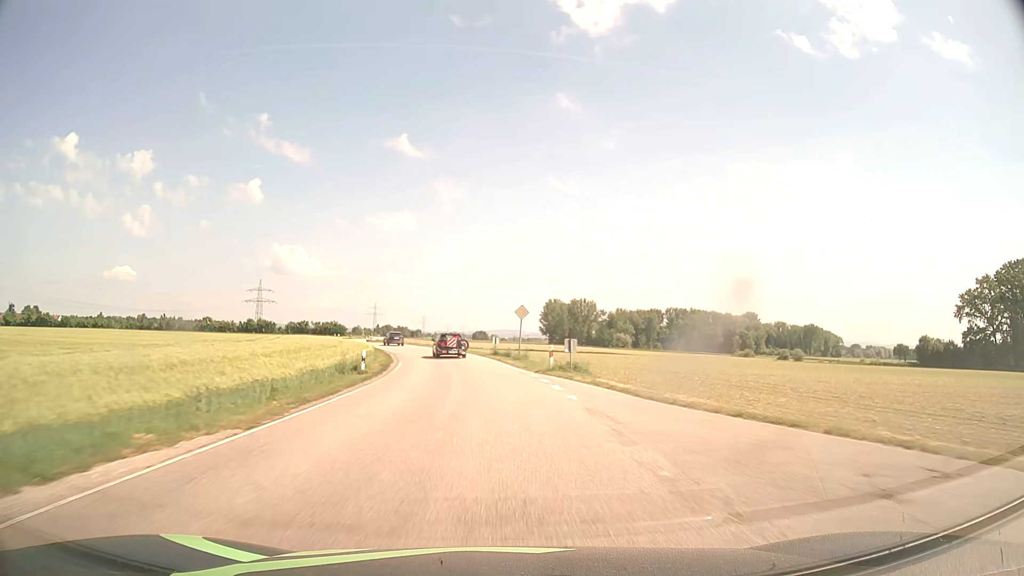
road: secondary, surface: asphalt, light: Day
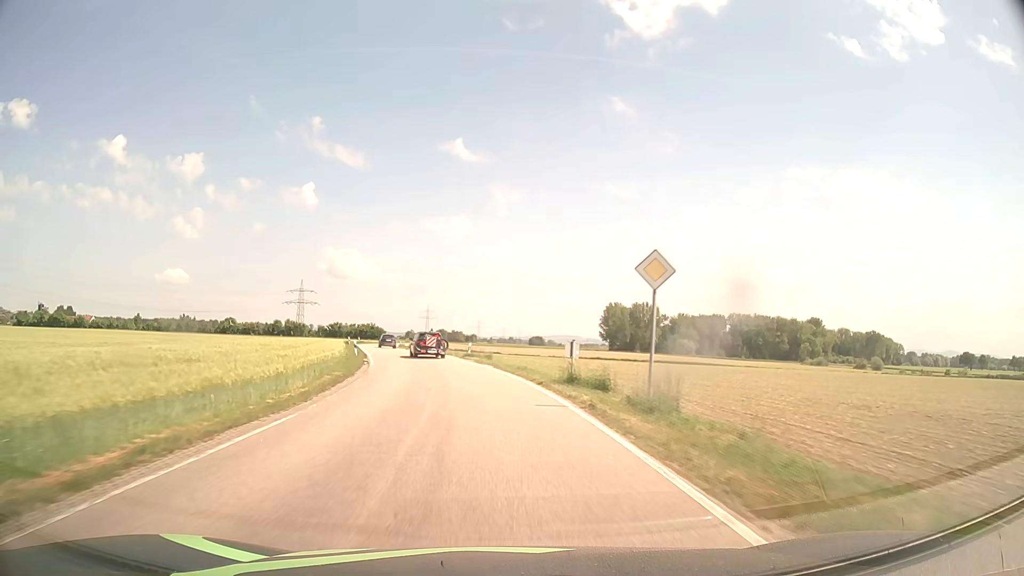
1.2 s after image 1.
(-0.8, +24.6) m; -4°
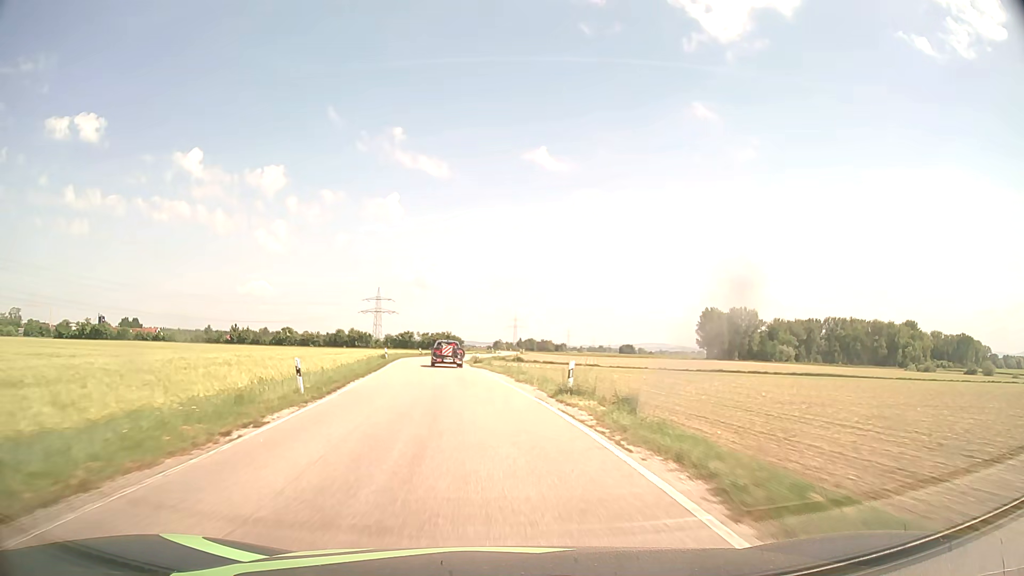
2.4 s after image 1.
(-1.5, +24.1) m; -7°
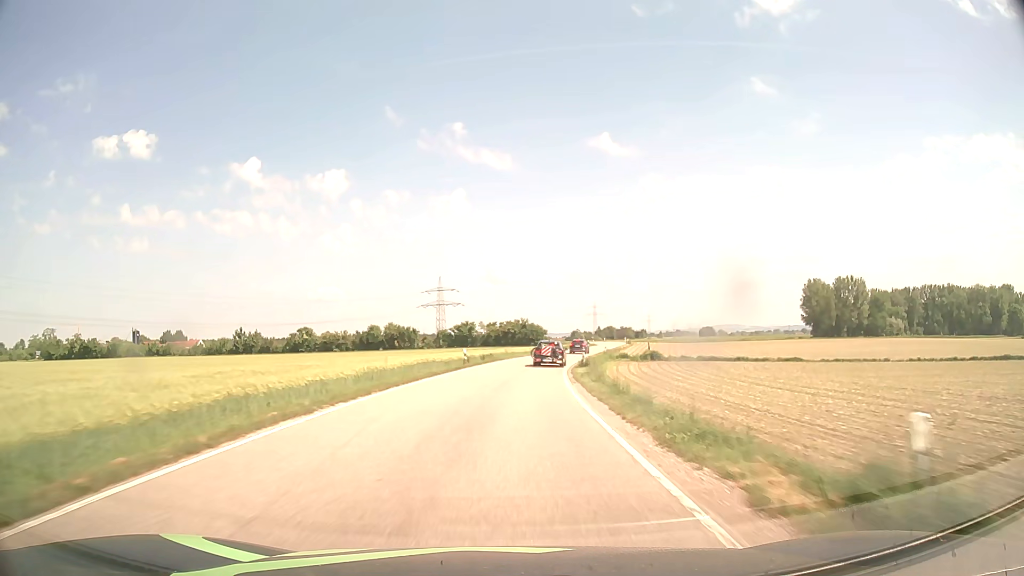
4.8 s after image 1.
(-4.6, +48.4) m; -7°
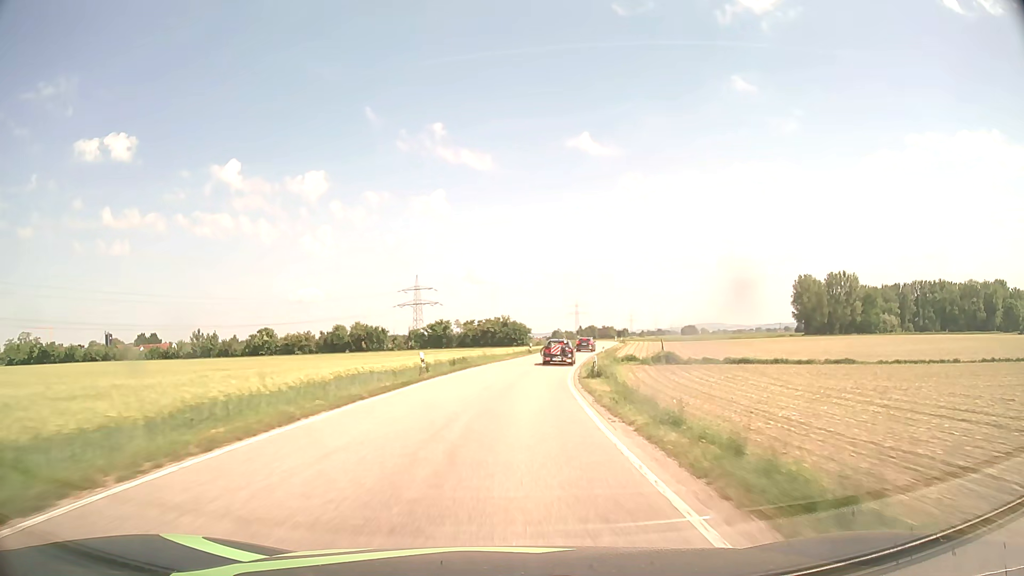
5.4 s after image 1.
(+0.1, +12.4) m; +1°
(0, +10) (+1, +20) (+1, +30) (+3, +40) (+4, +50) (+6, +60) (+8, +69) (+10, +79) (+12, +89) (+14, +99) m
